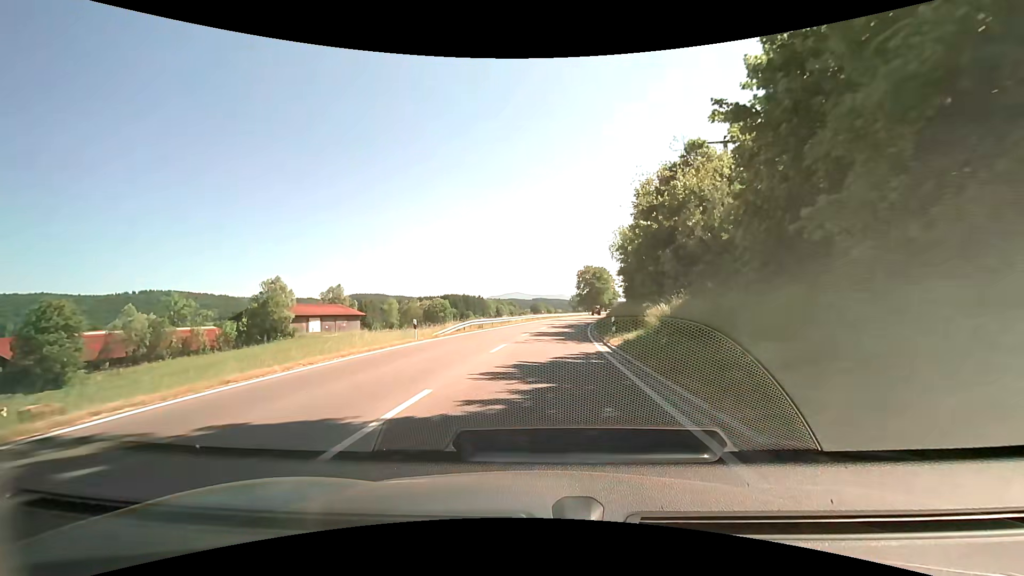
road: primary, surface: asphalt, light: Day
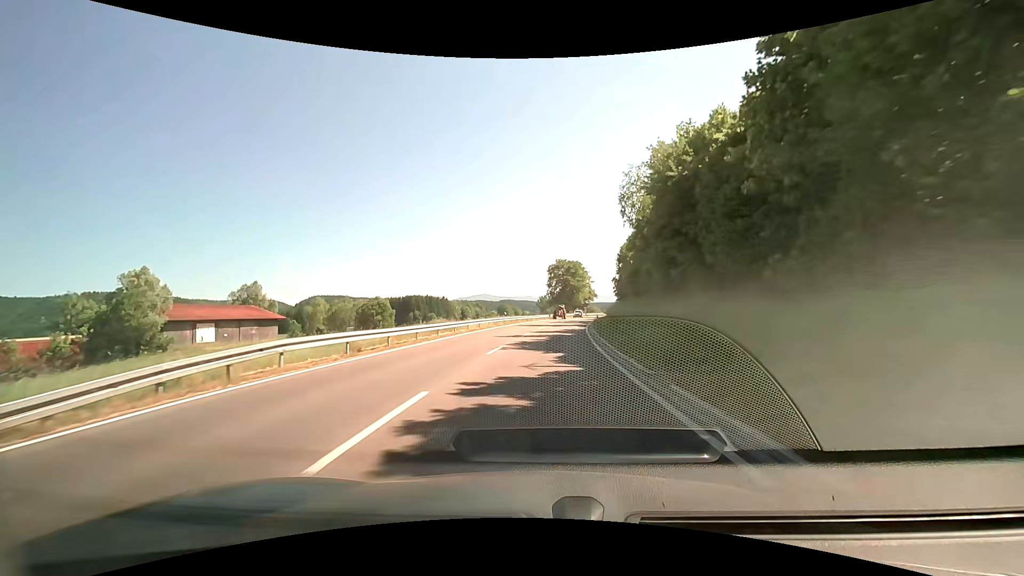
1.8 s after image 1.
(+0.5, +24.4) m; +4°
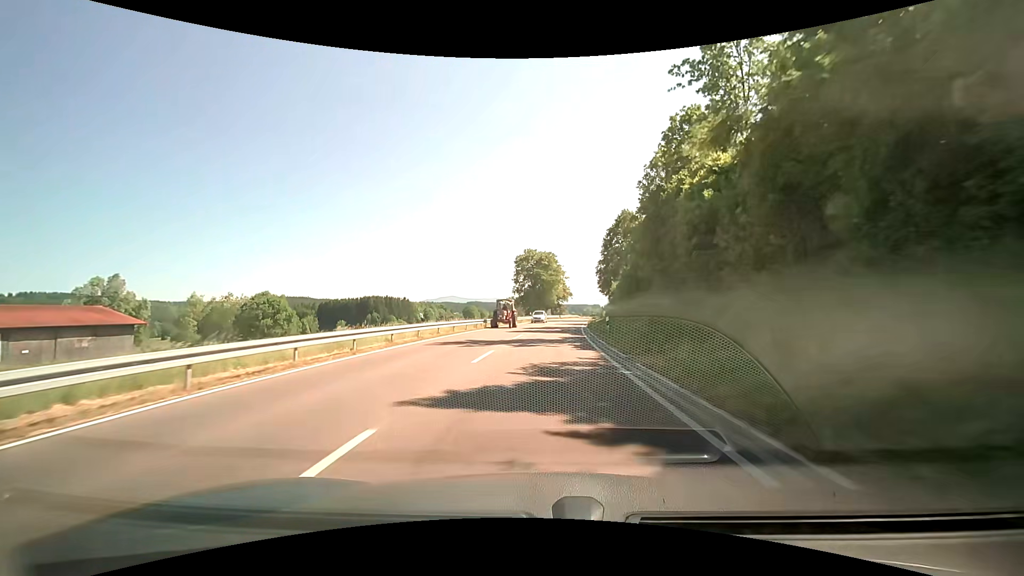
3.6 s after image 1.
(+0.4, +27.1) m; +1°
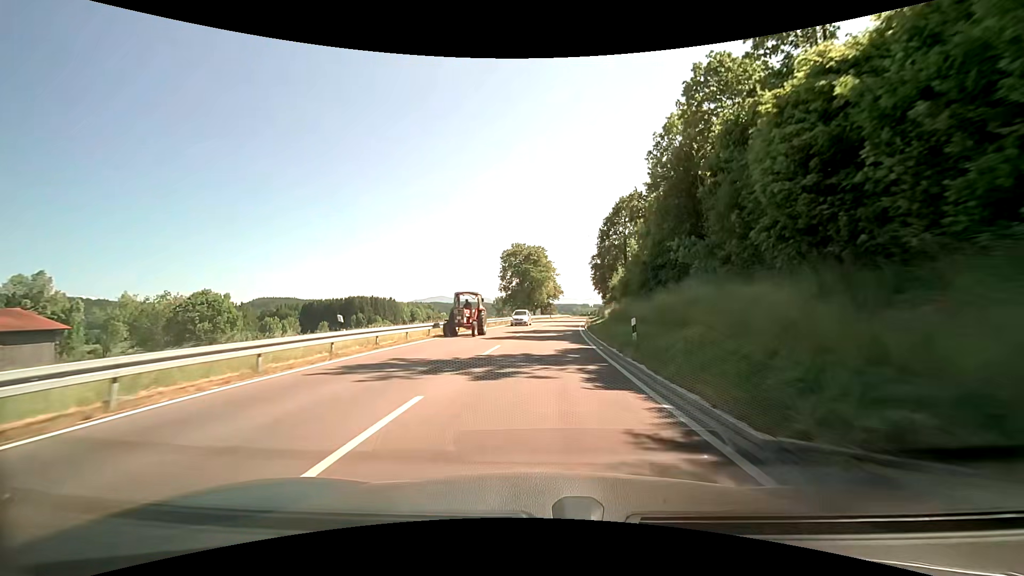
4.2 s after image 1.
(0.0, +9.6) m; 0°
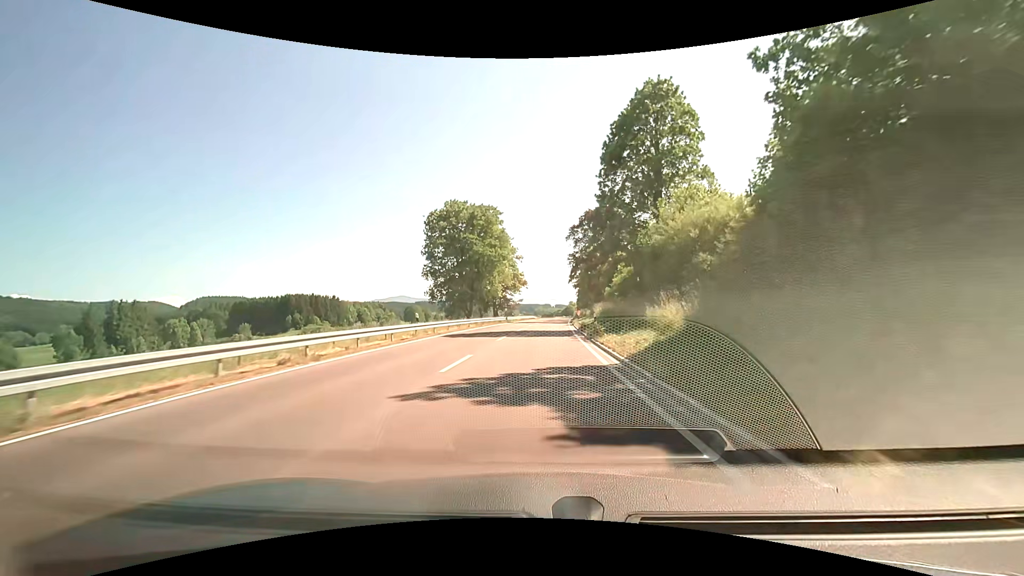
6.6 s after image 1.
(+2.4, +40.9) m; +6°
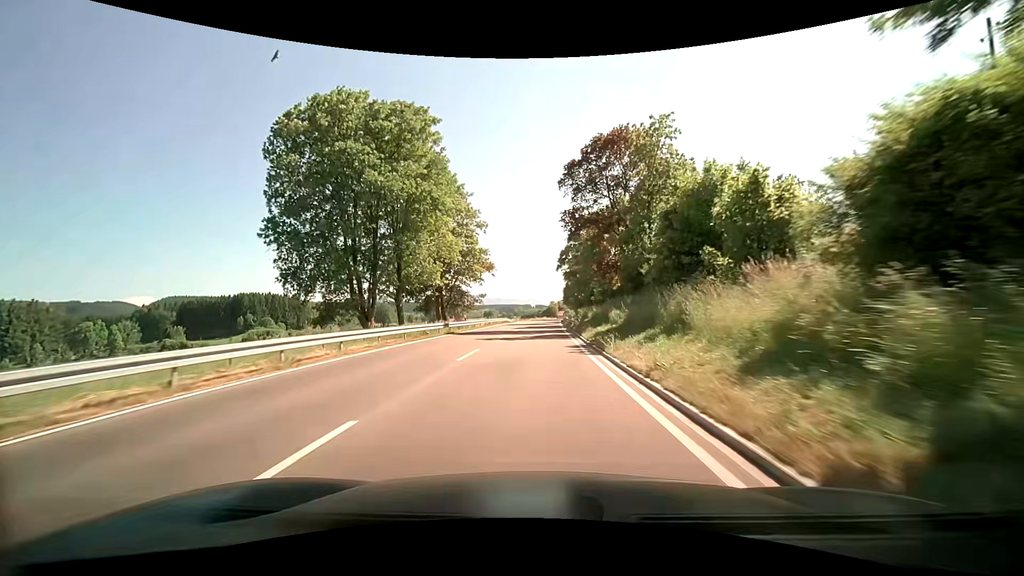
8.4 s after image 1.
(+1.5, +33.2) m; +5°
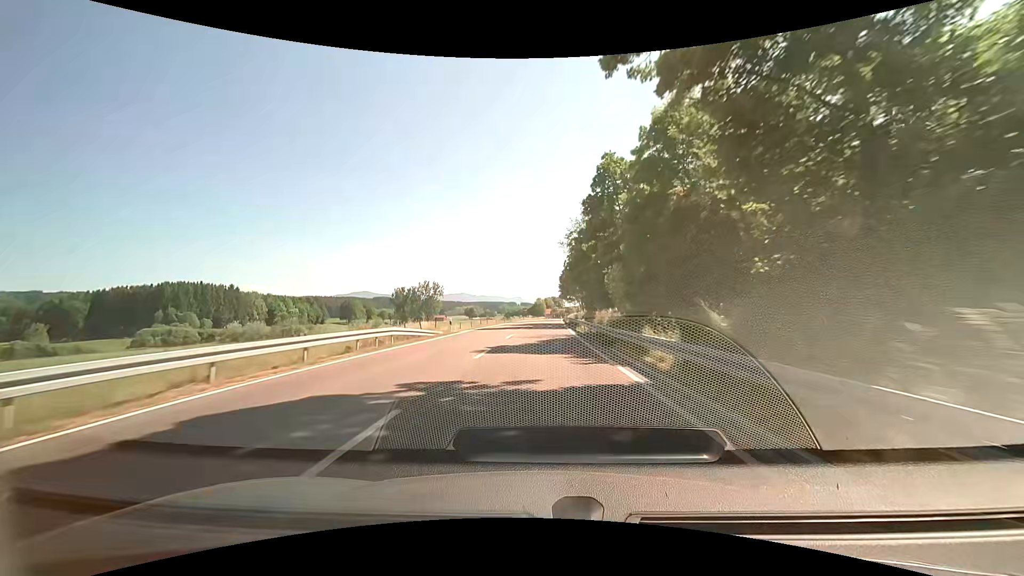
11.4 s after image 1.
(+0.4, +59.7) m; 0°
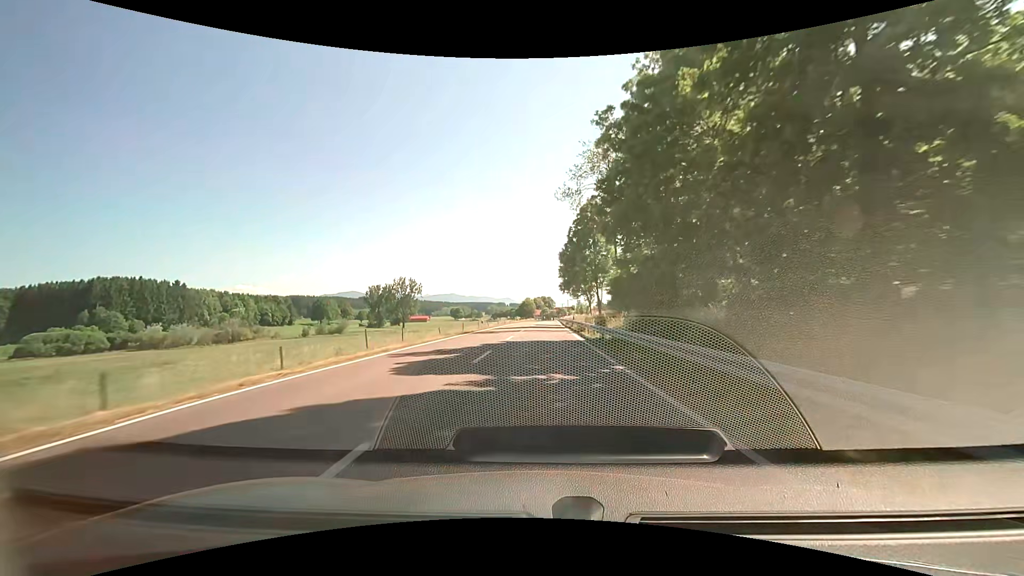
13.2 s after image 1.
(+0.6, +38.0) m; +2°
(0, +10) (0, +20) (0, +30) (0, +40) (0, +50) (0, +60) (+1, +70) (+1, +80) (+1, +90) (+1, +100) m
